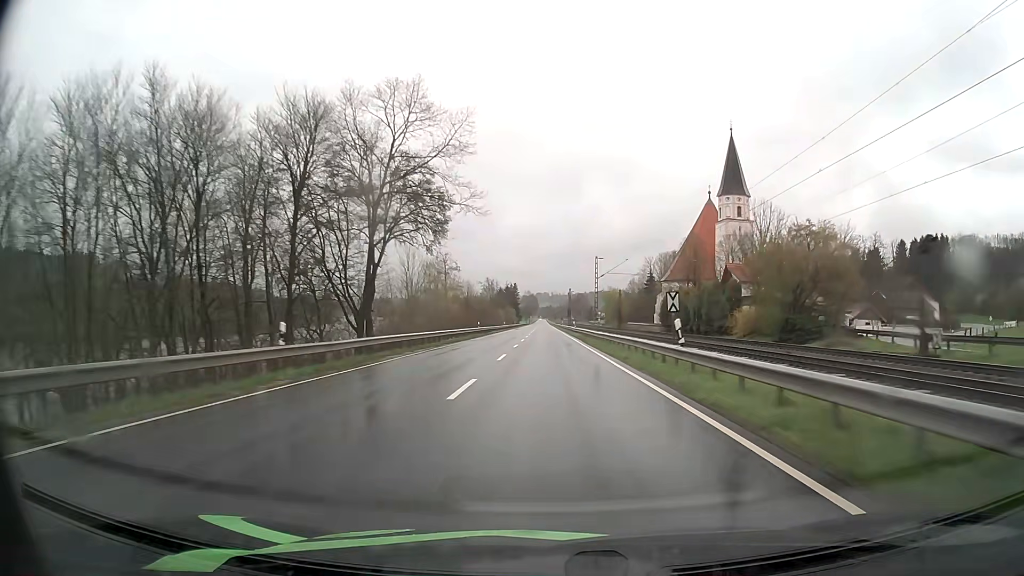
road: primary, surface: asphalt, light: Day
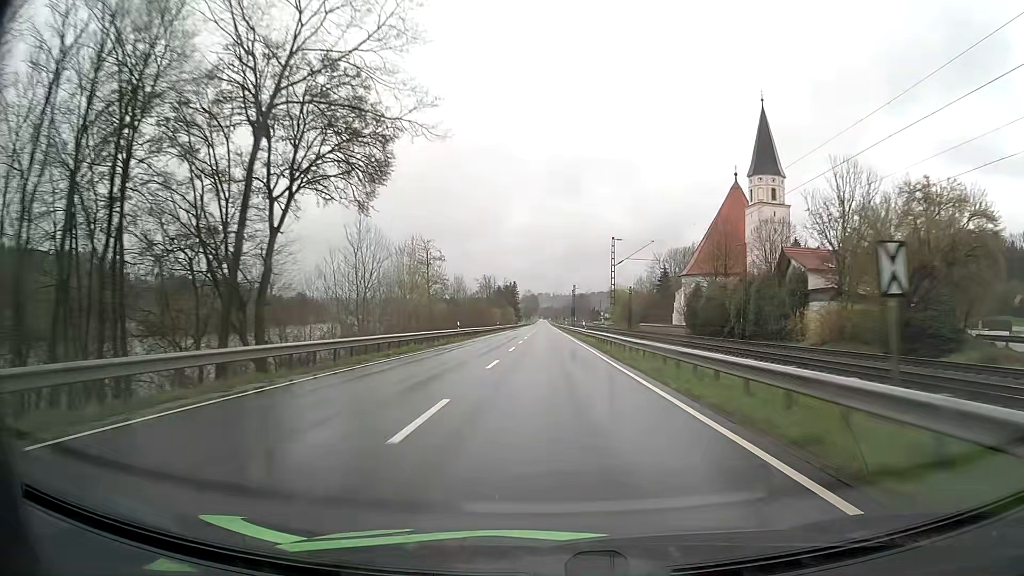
(0.0, +16.5) m; 0°
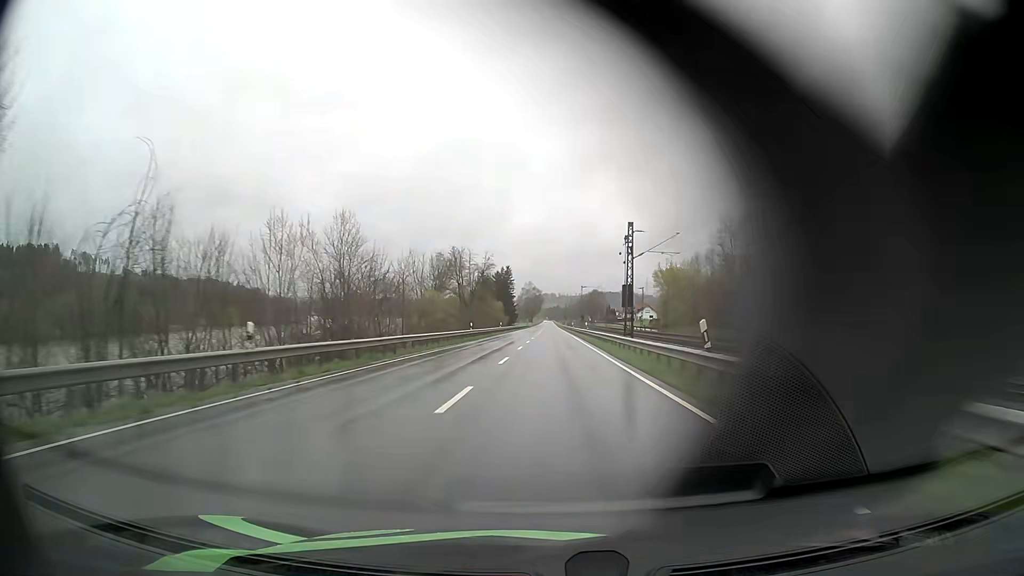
(-0.4, +82.3) m; 0°
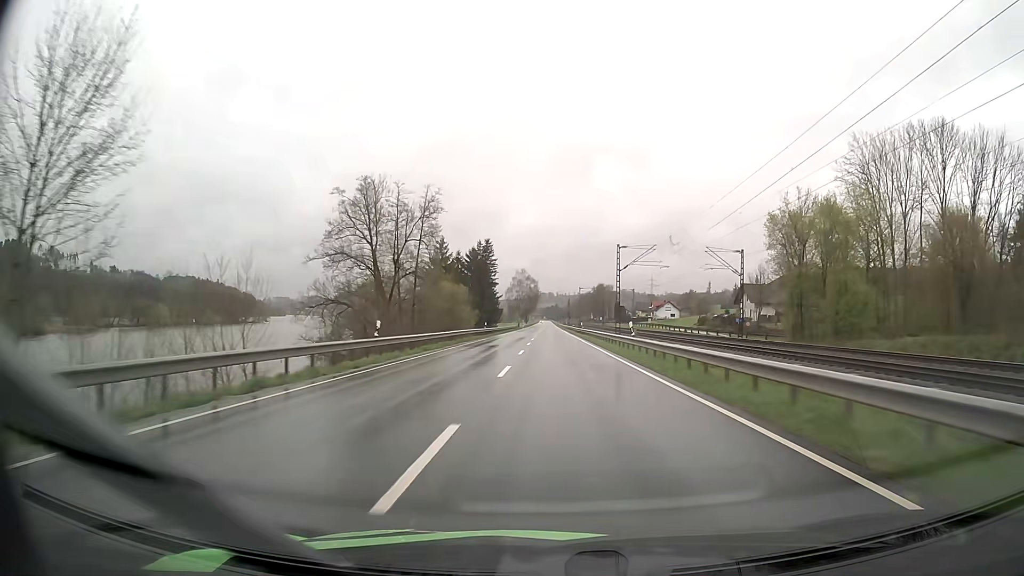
(-0.1, +65.8) m; 0°
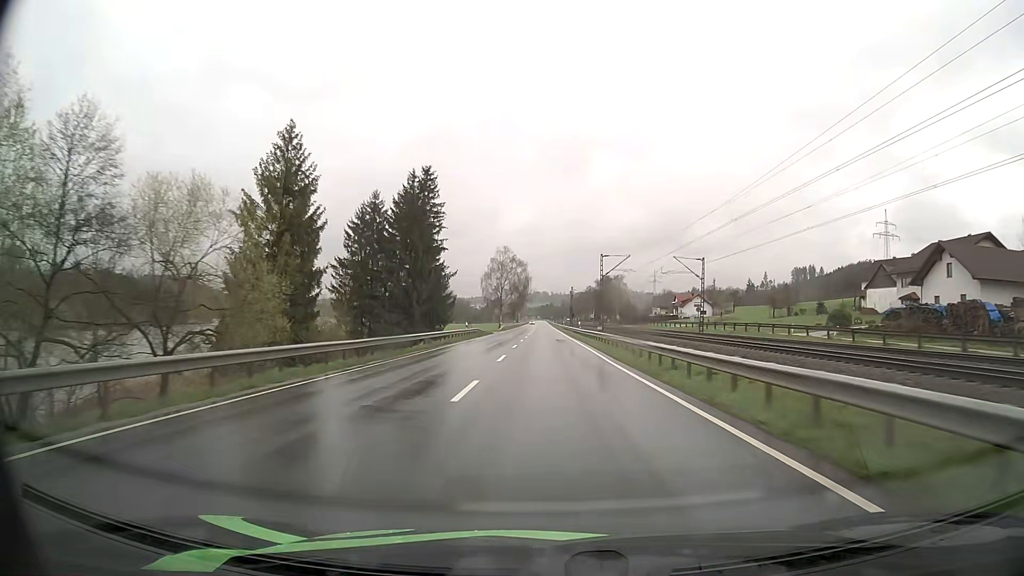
(+0.3, +65.9) m; 0°
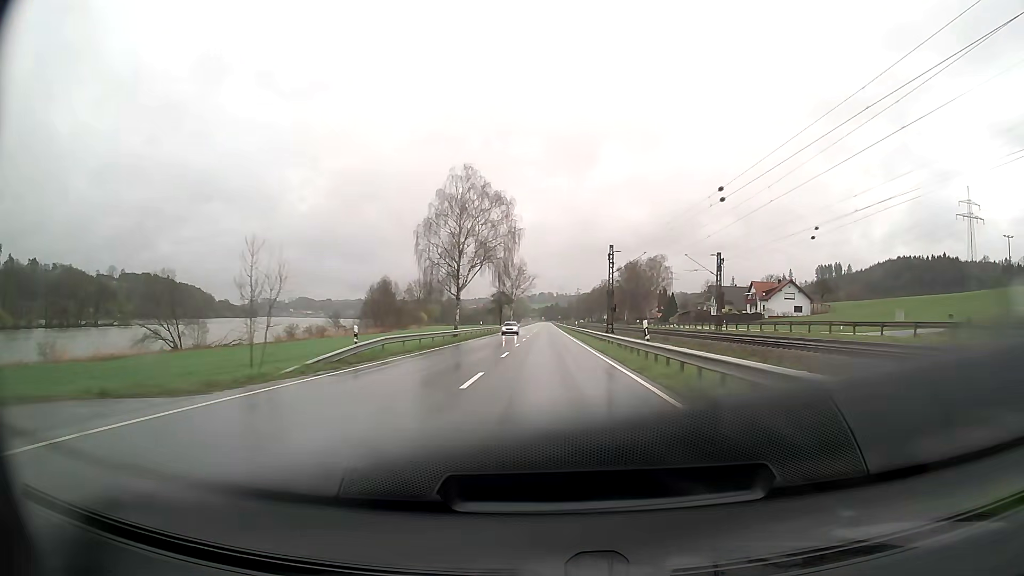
(-0.4, +82.4) m; 0°
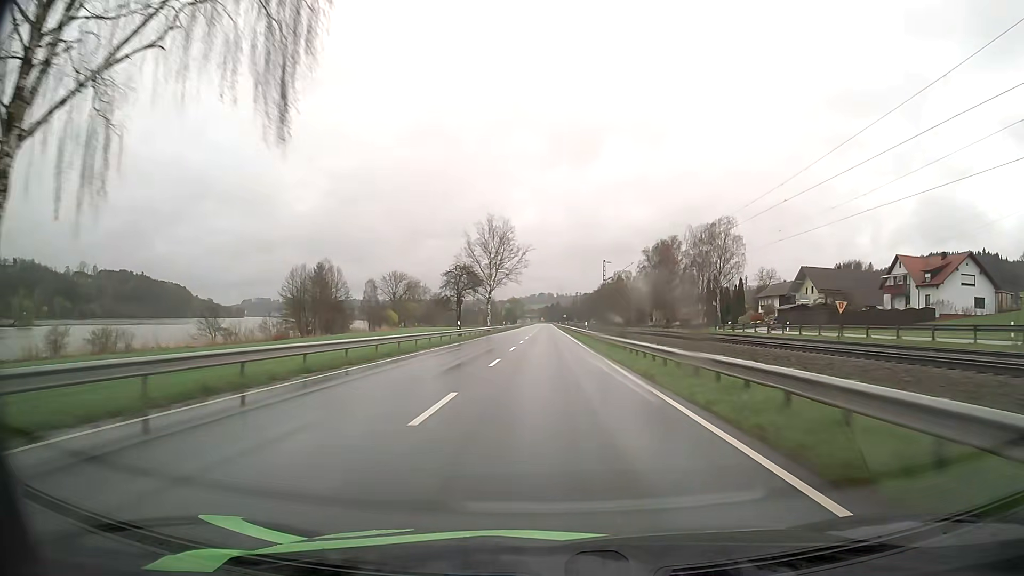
(0.0, +65.8) m; 0°
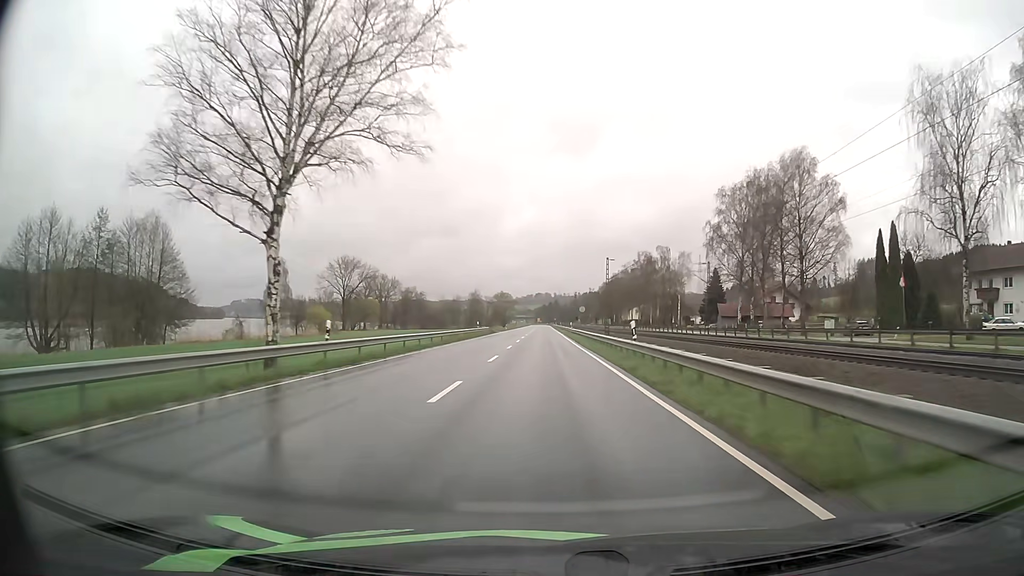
(-0.1, +82.1) m; 0°
(0, +10) (0, +20) (0, +30) (0, +40) (0, +50) (0, +60) (0, +70) (0, +80) (-1, +90) (-1, +100) m
